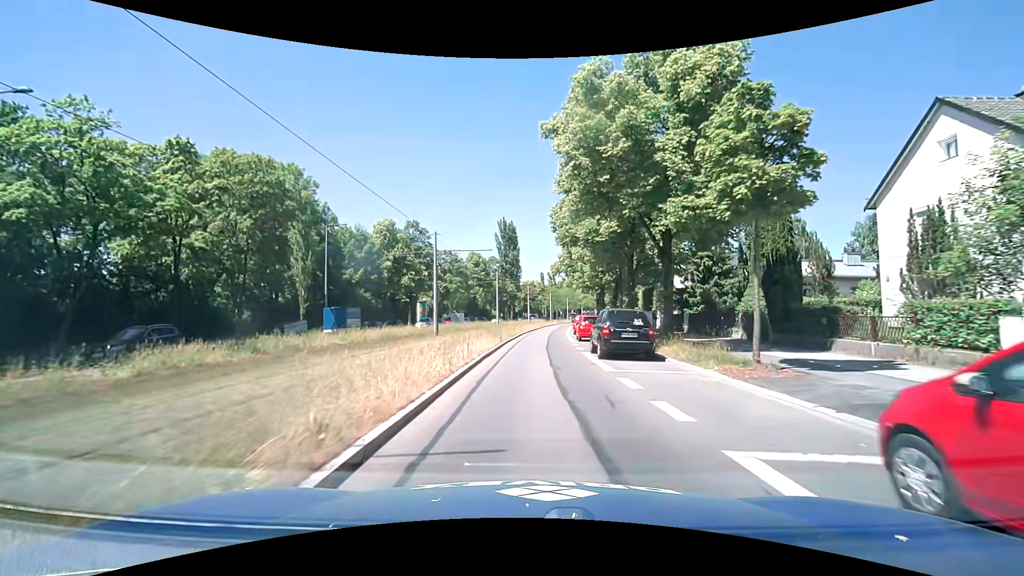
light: Day
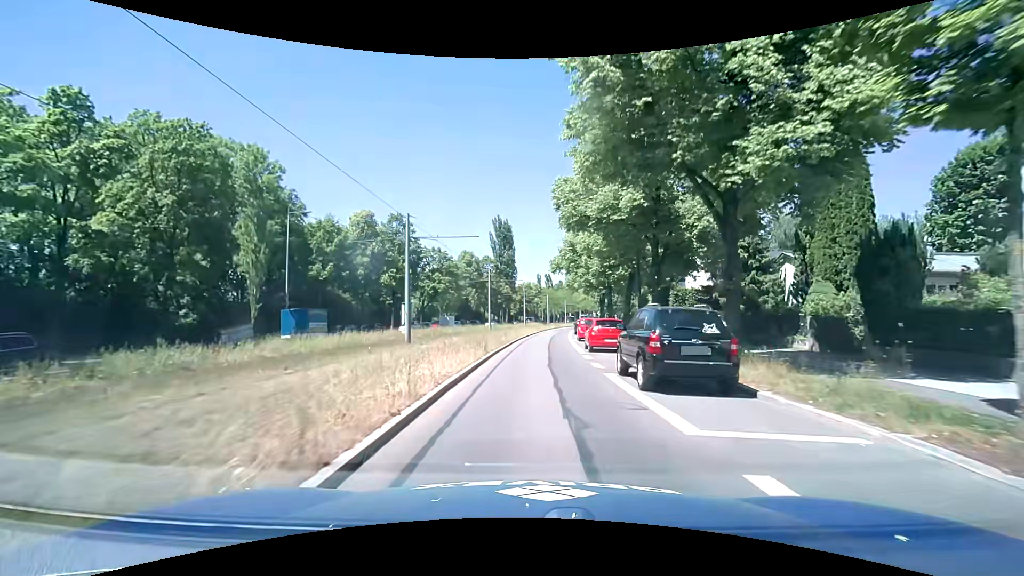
(0.0, +6.7) m; 0°
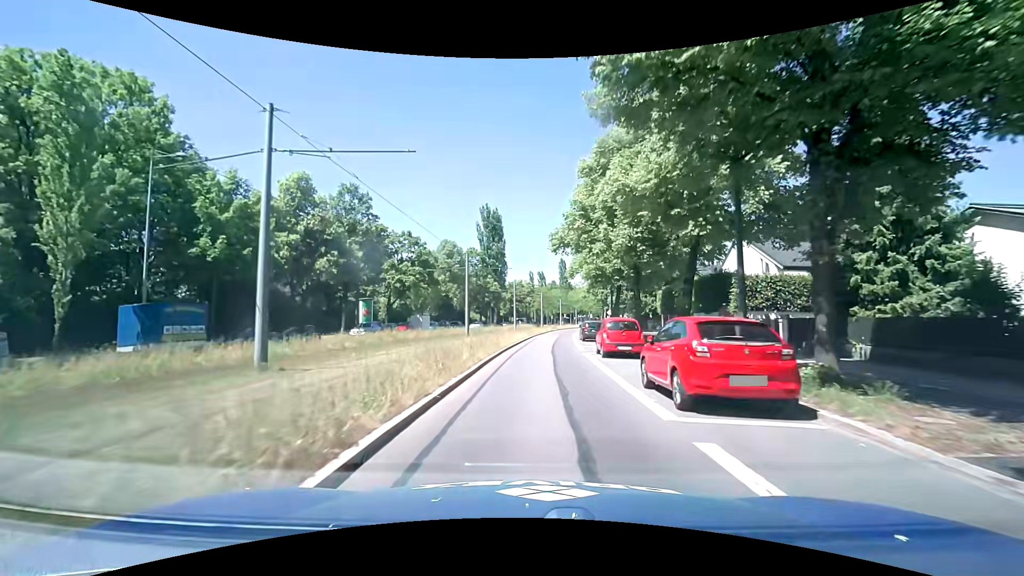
(+0.2, +13.8) m; +2°
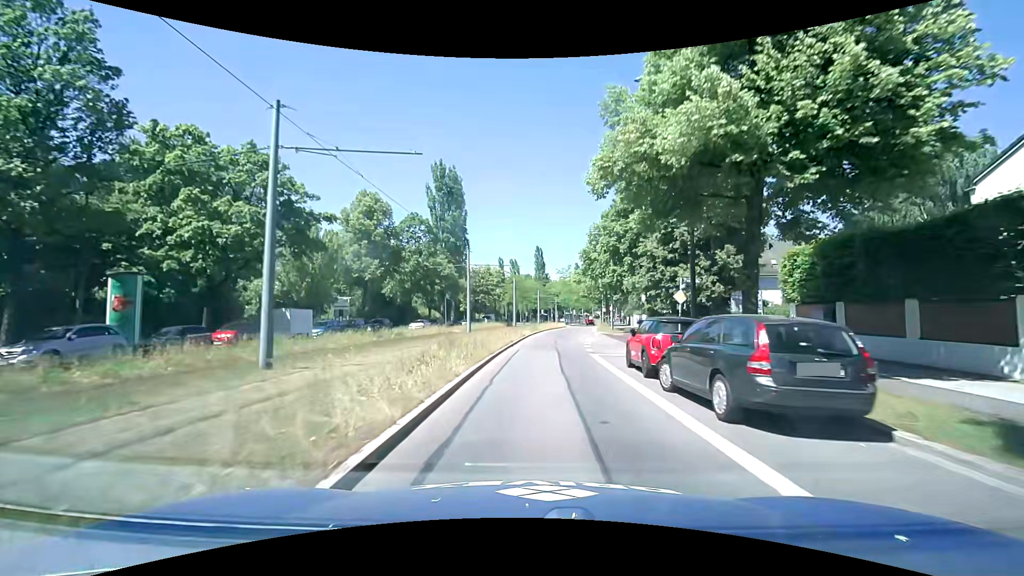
(+0.5, +28.8) m; +3°
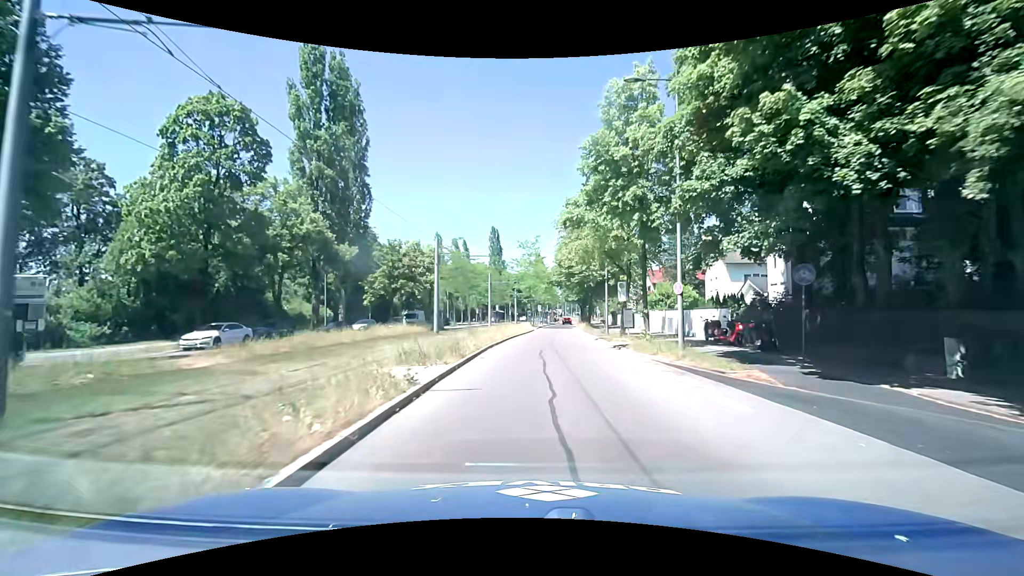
(+1.5, +34.3) m; +5°
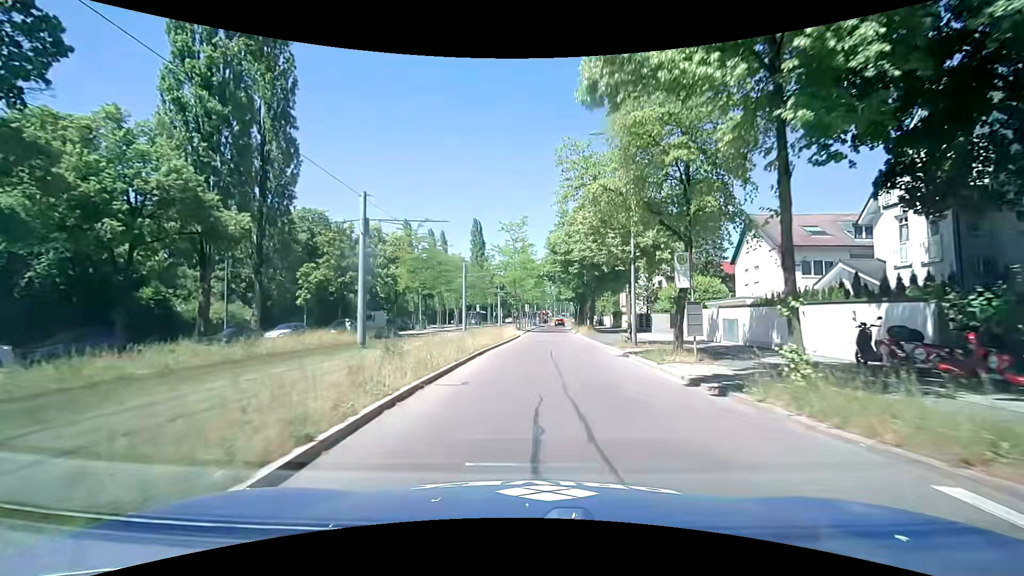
(+0.1, +13.6) m; +1°
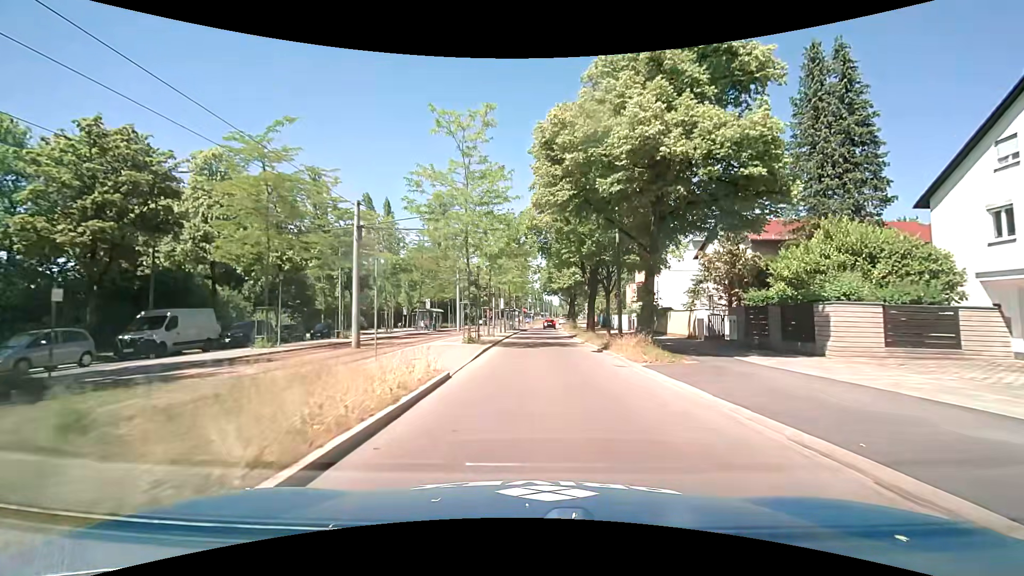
(+0.8, +27.3) m; +3°
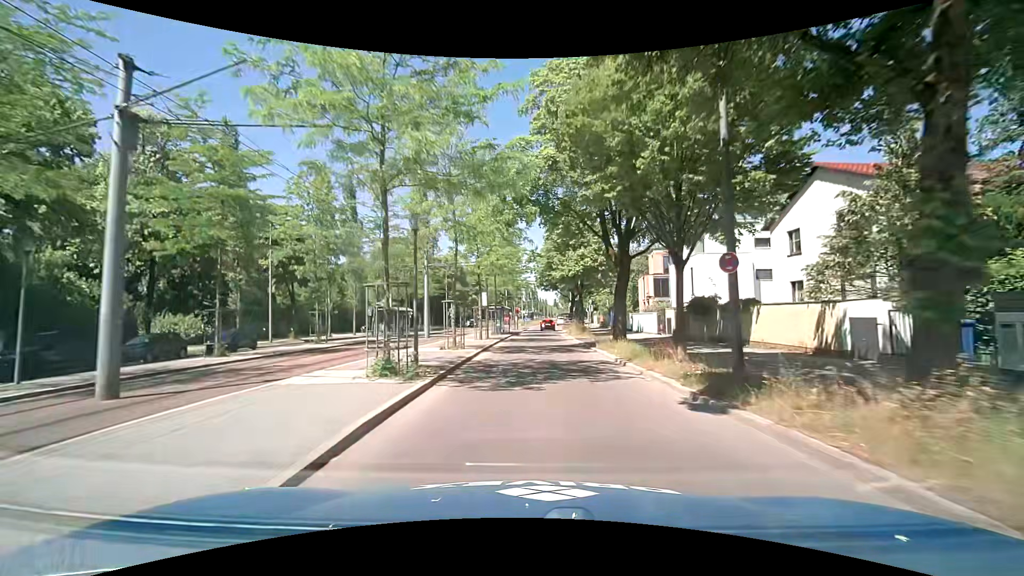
(0.0, +13.5) m; 0°
